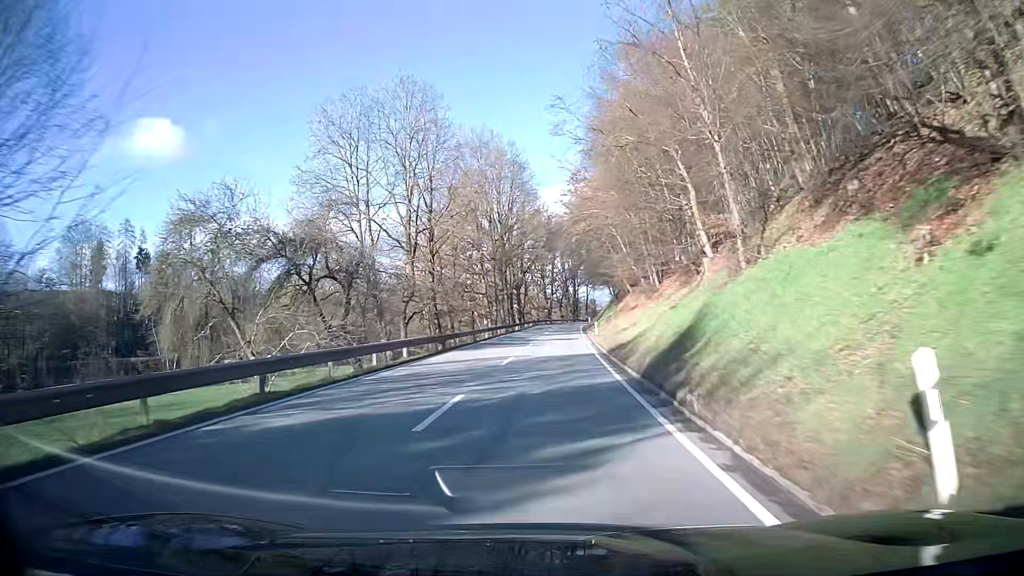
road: secondary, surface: asphalt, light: Day
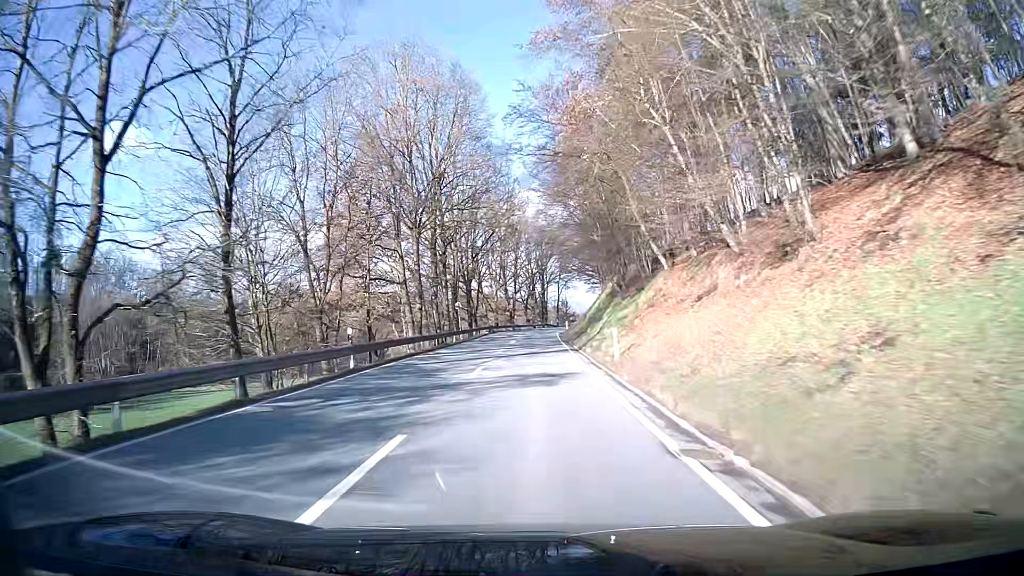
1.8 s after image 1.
(+0.7, +28.4) m; +2°
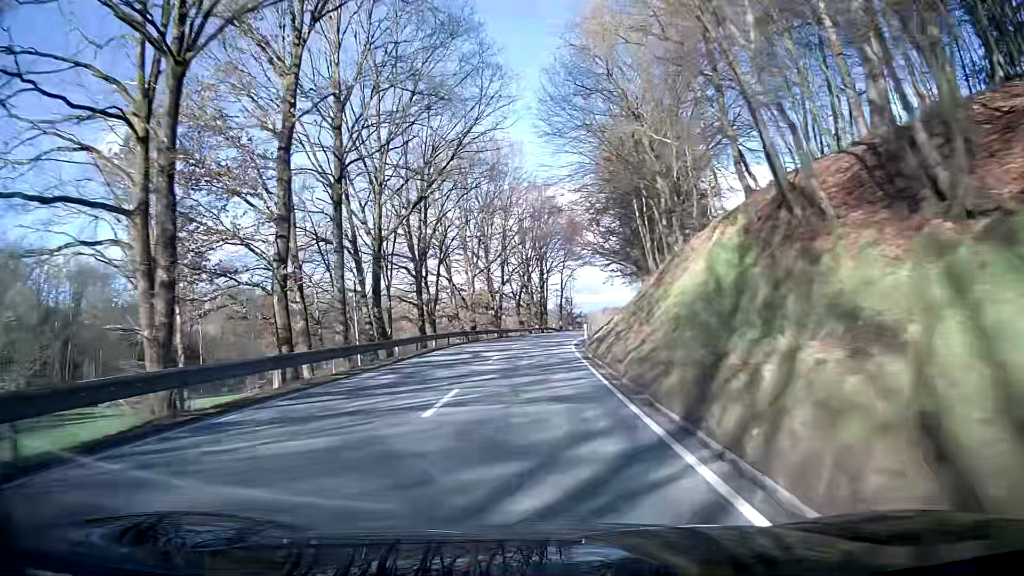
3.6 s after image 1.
(+0.1, +30.5) m; 0°
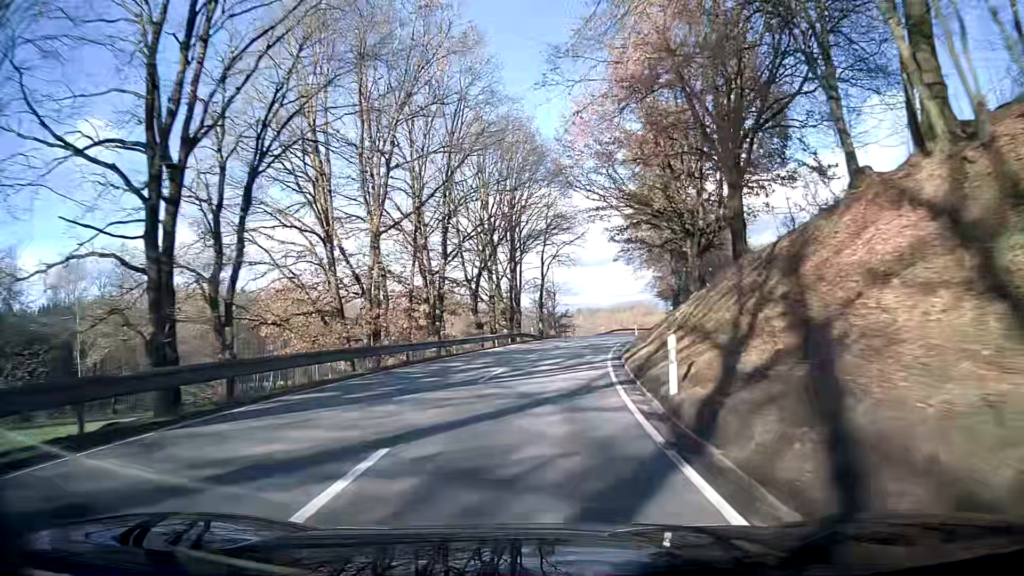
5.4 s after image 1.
(+0.5, +30.5) m; +3°
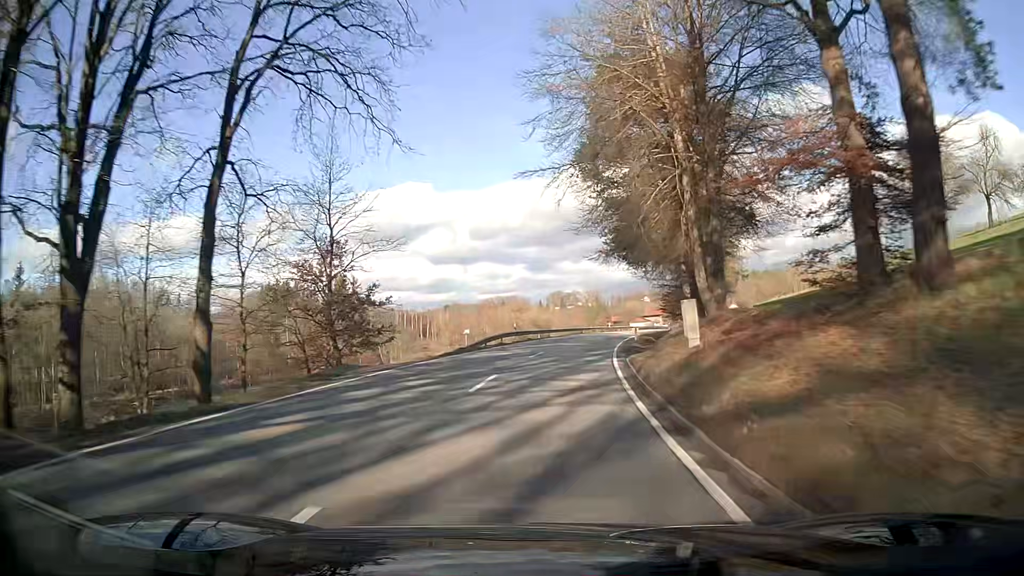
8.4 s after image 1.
(+5.0, +49.7) m; +11°
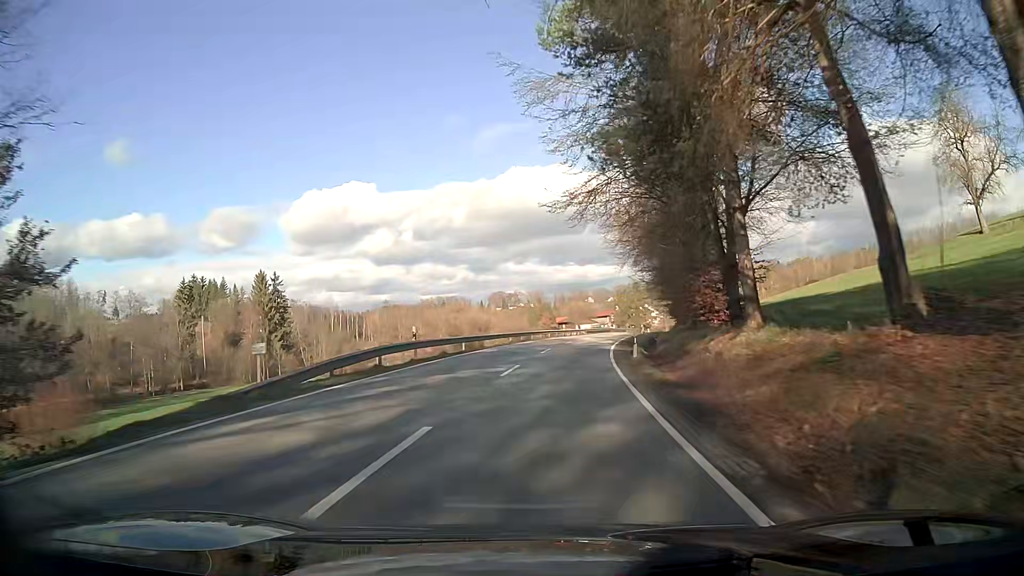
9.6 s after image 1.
(+0.8, +19.9) m; +5°
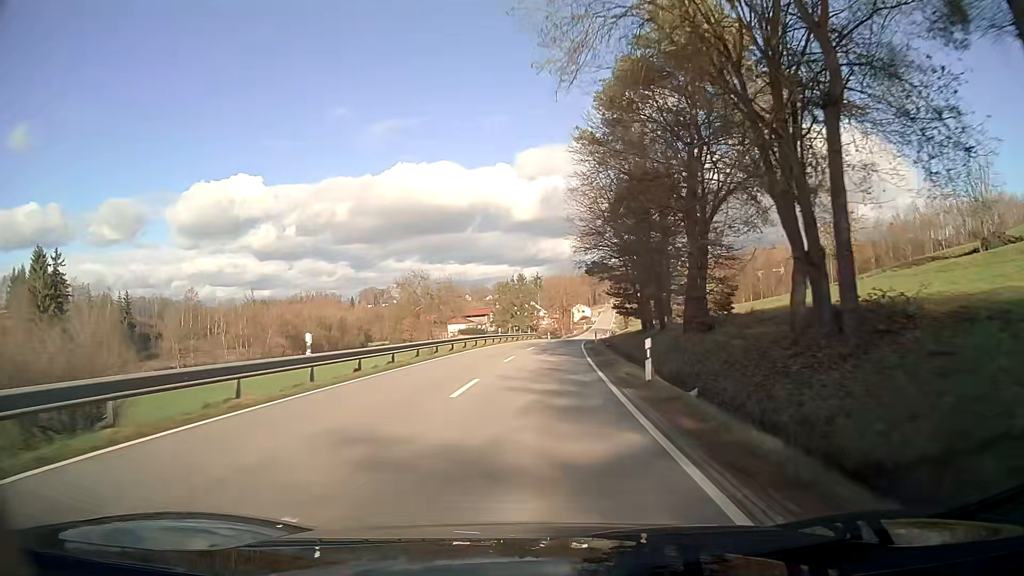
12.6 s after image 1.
(+5.2, +51.8) m; +10°
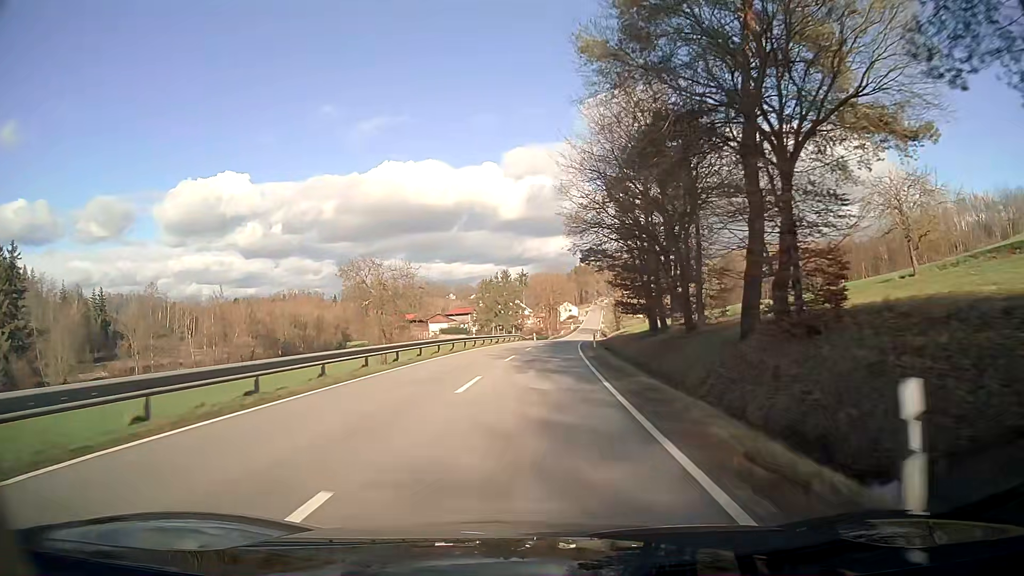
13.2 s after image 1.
(+0.1, +11.2) m; +1°
